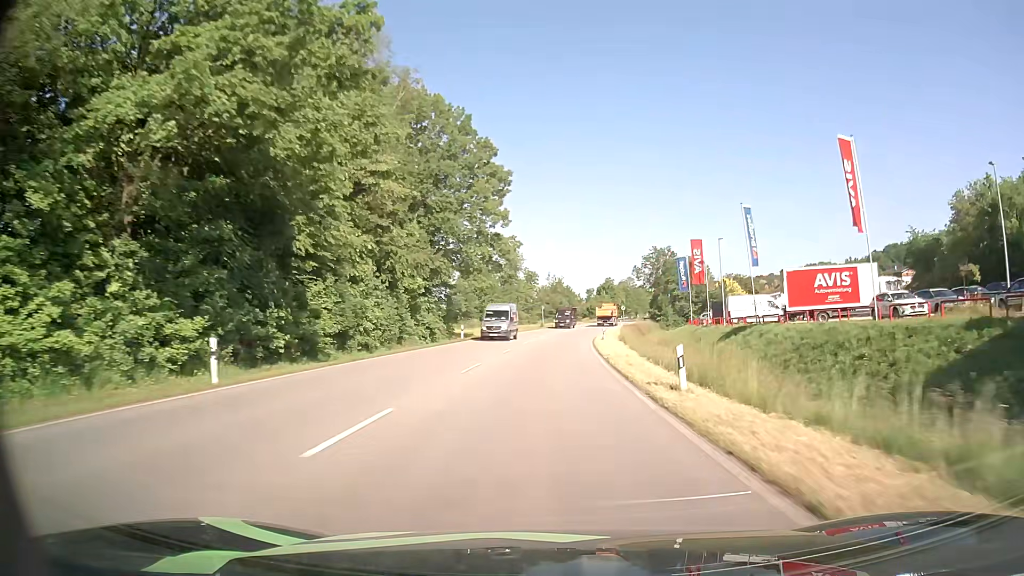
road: primary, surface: asphalt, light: Day
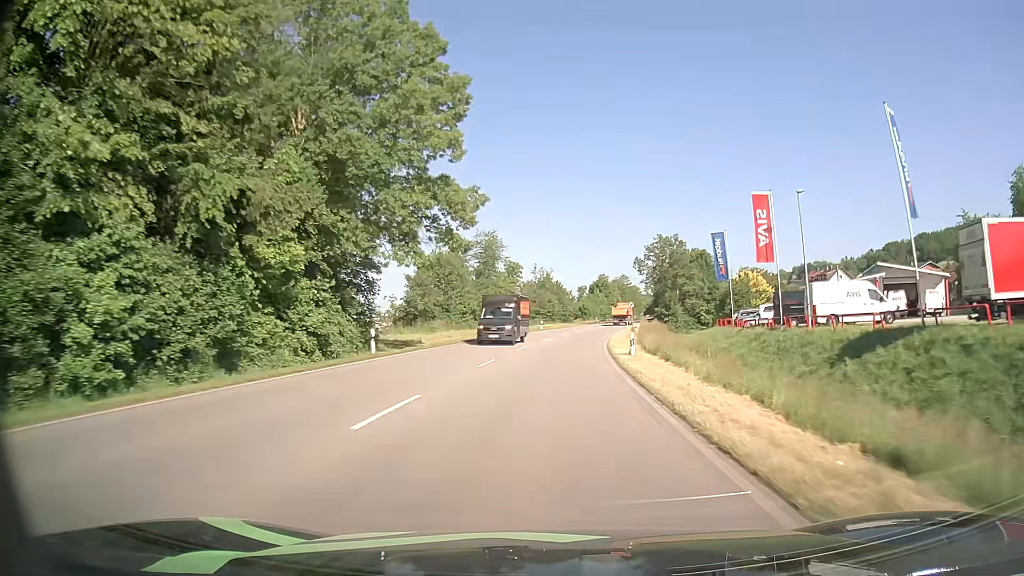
(+0.4, +22.0) m; +1°
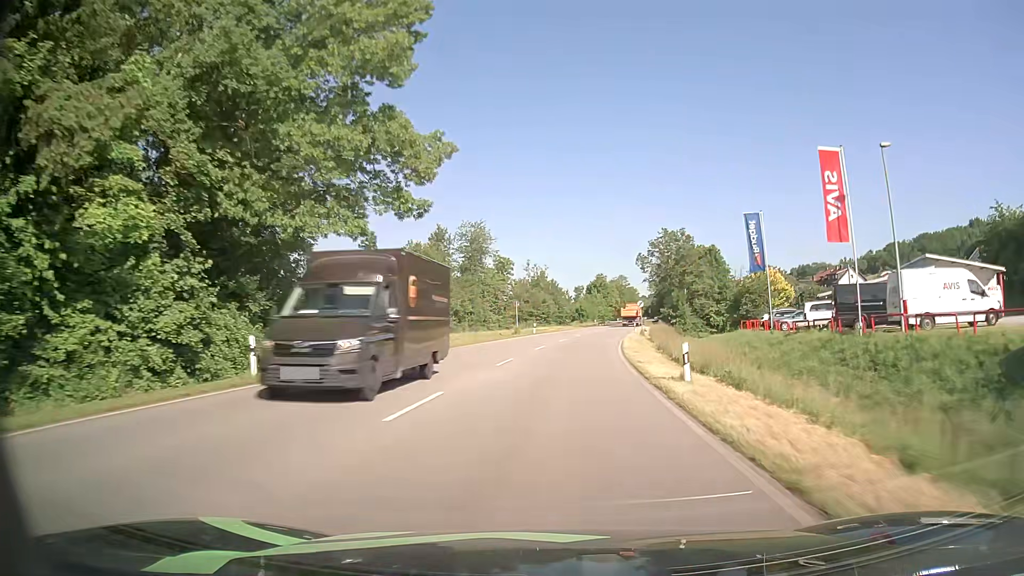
(+0.1, +11.0) m; +1°
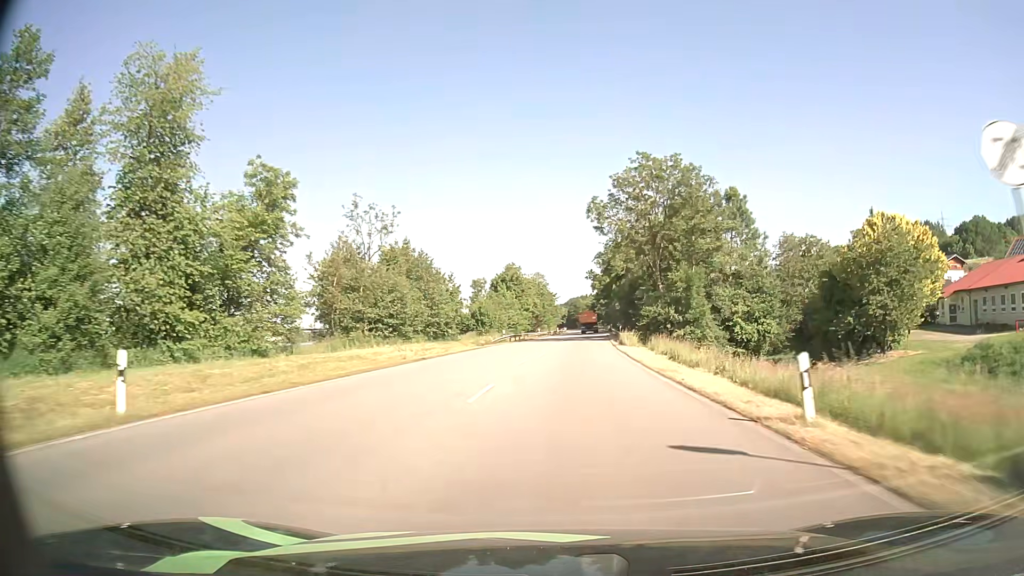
(+3.7, +56.8) m; +8°
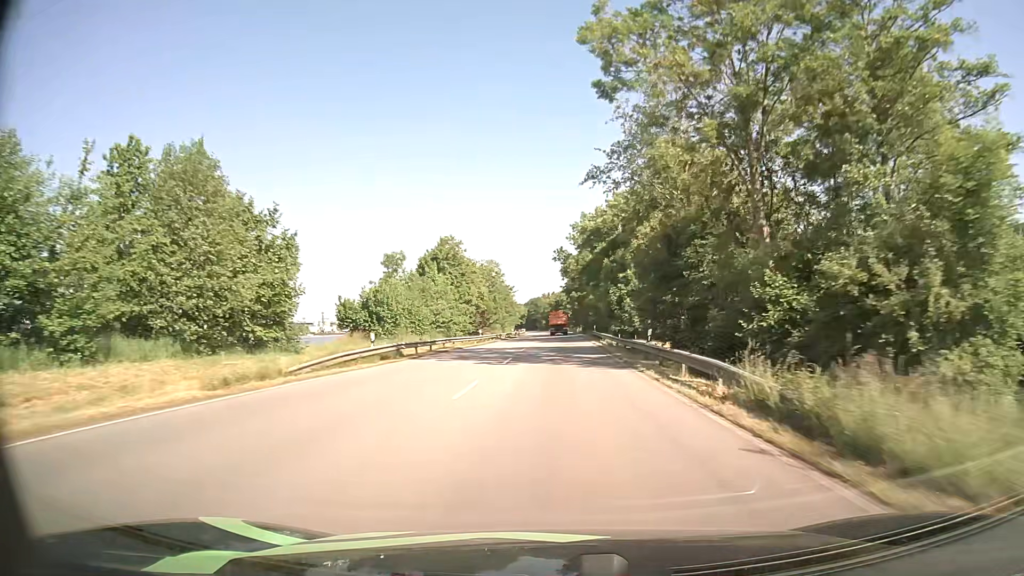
(+1.2, +35.7) m; +3°
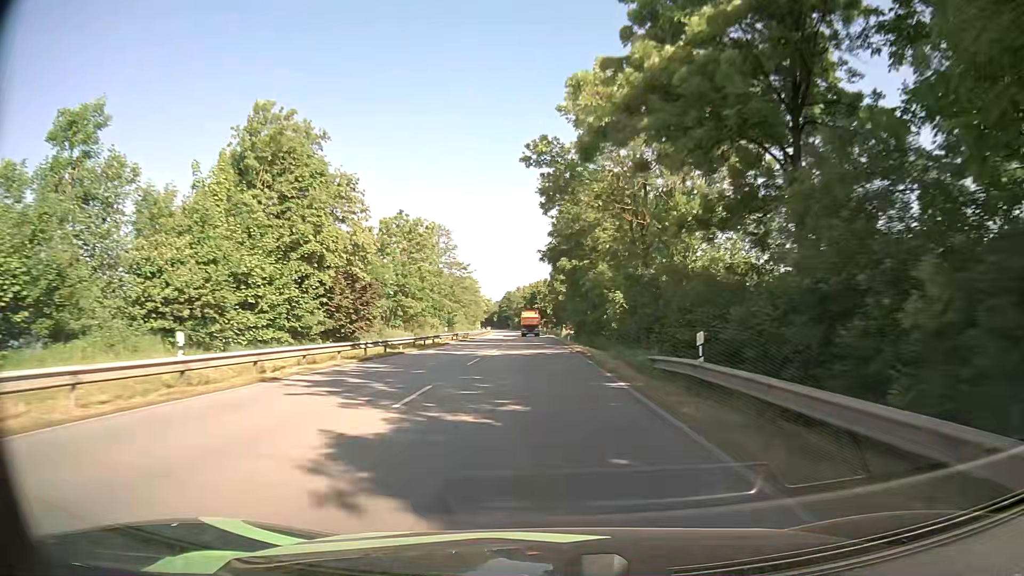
(+1.0, +49.2) m; +2°
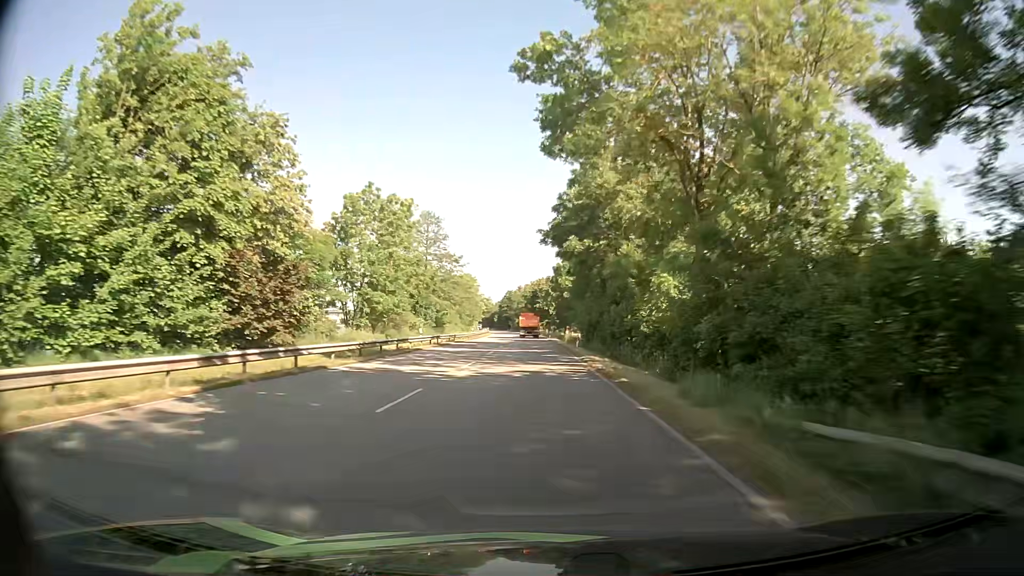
(0.0, +12.5) m; 0°
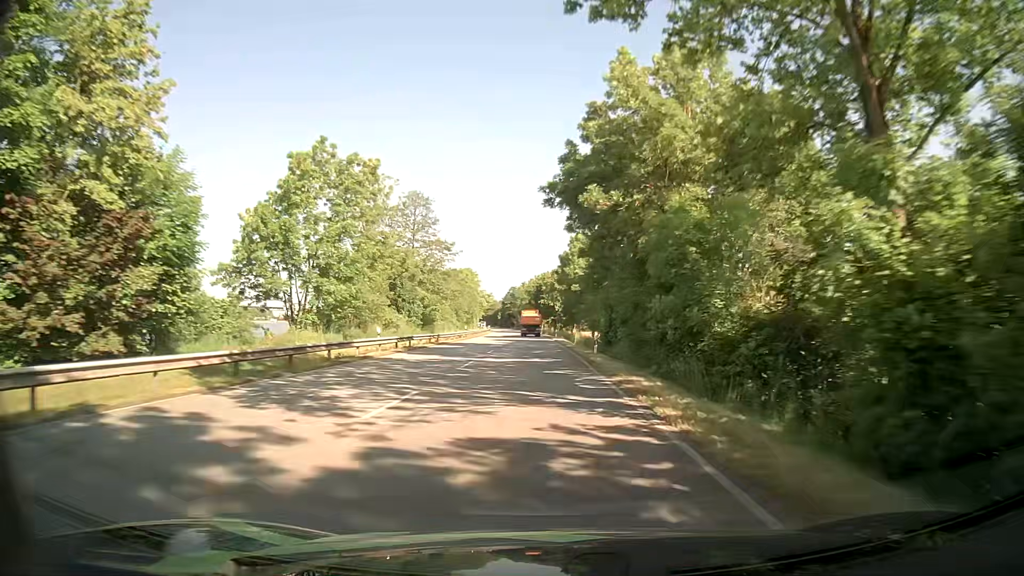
(0.0, +12.6) m; 0°
(0, +10) (0, +20) (0, +30) (-1, +40) (-1, +50) (-1, +60) (-2, +70) (-2, +80) (-3, +90) (-3, +100) m
